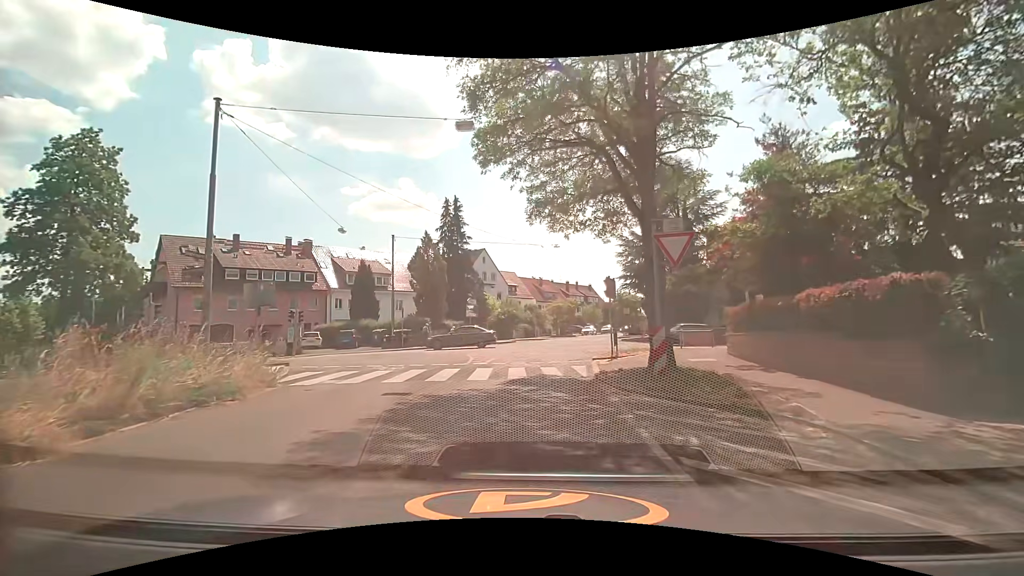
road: residential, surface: asphalt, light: Day
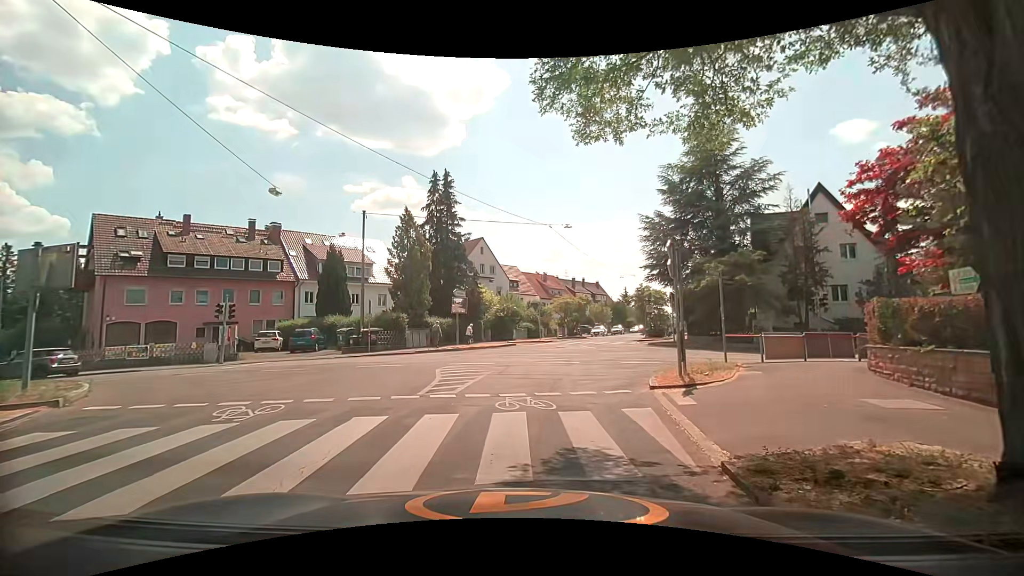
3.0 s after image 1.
(-0.1, +8.2) m; -2°
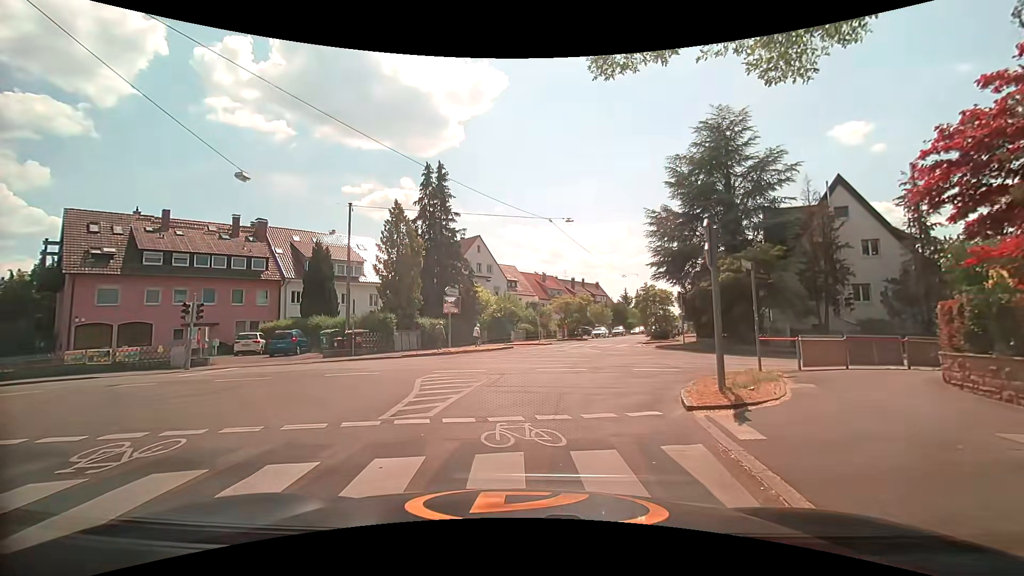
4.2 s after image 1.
(+0.1, +2.4) m; +2°
